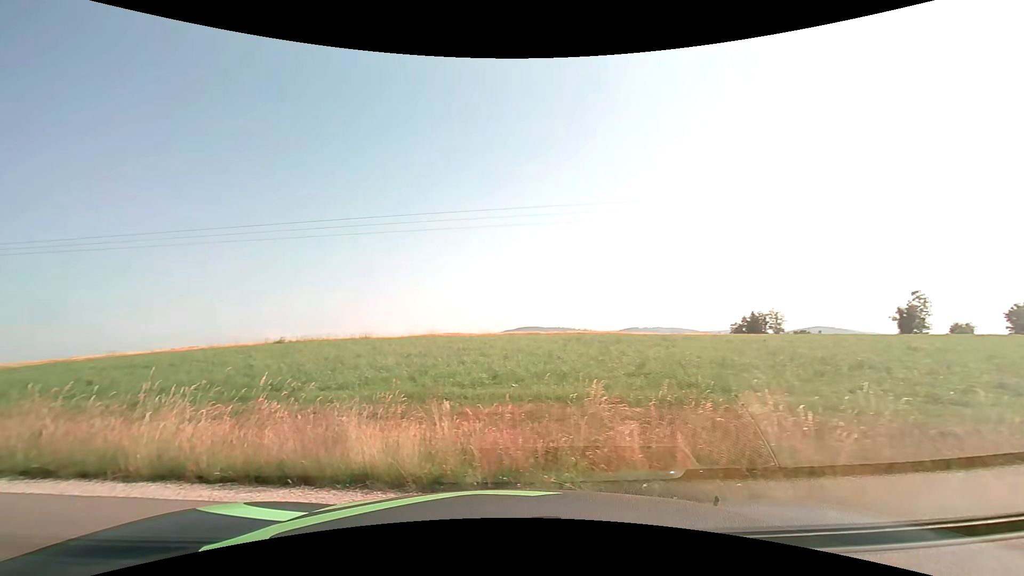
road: tertiary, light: Day
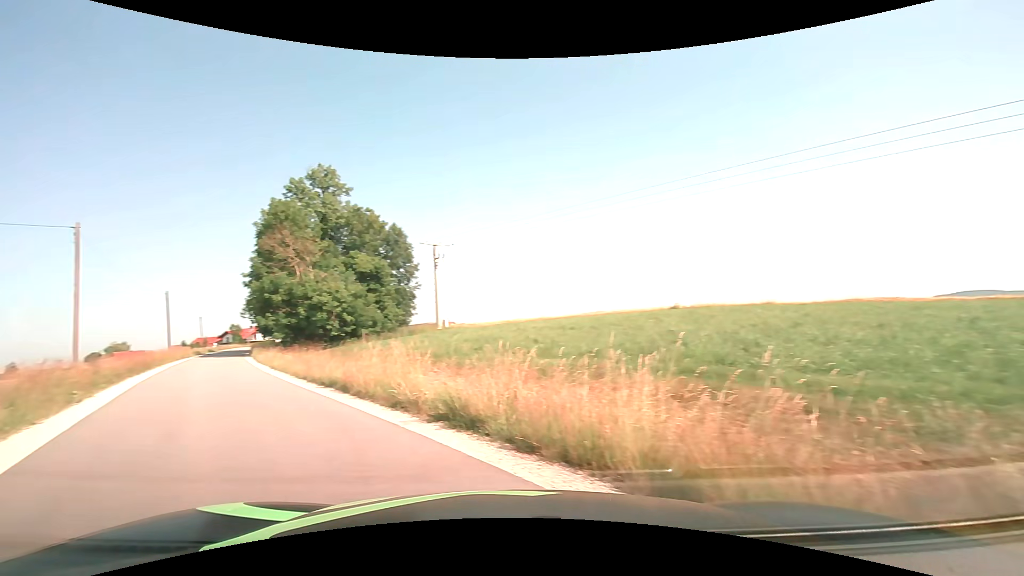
(-1.4, +3.4) m; -42°
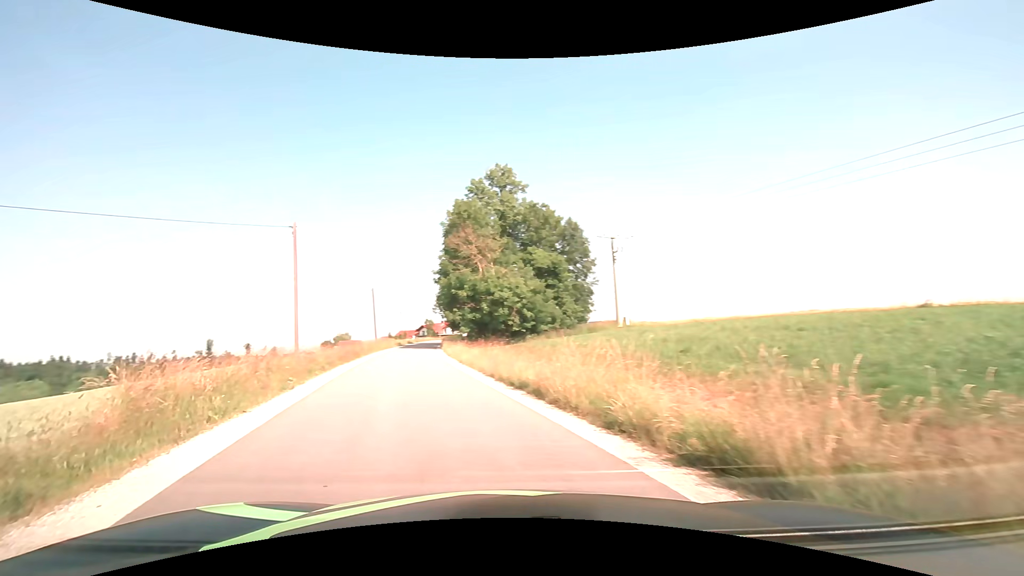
(-0.5, +2.7) m; -22°
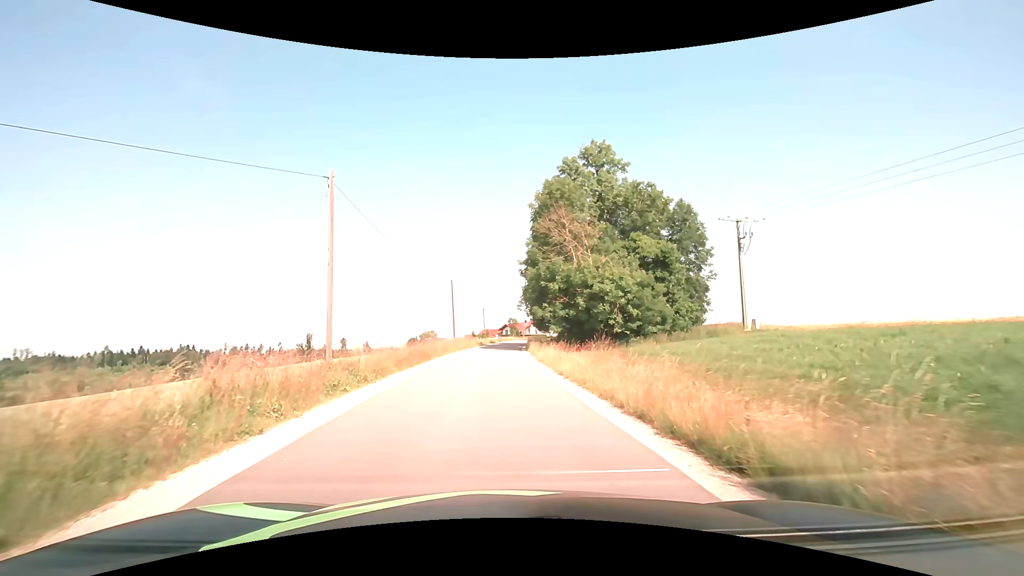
(-1.2, +7.8) m; -11°
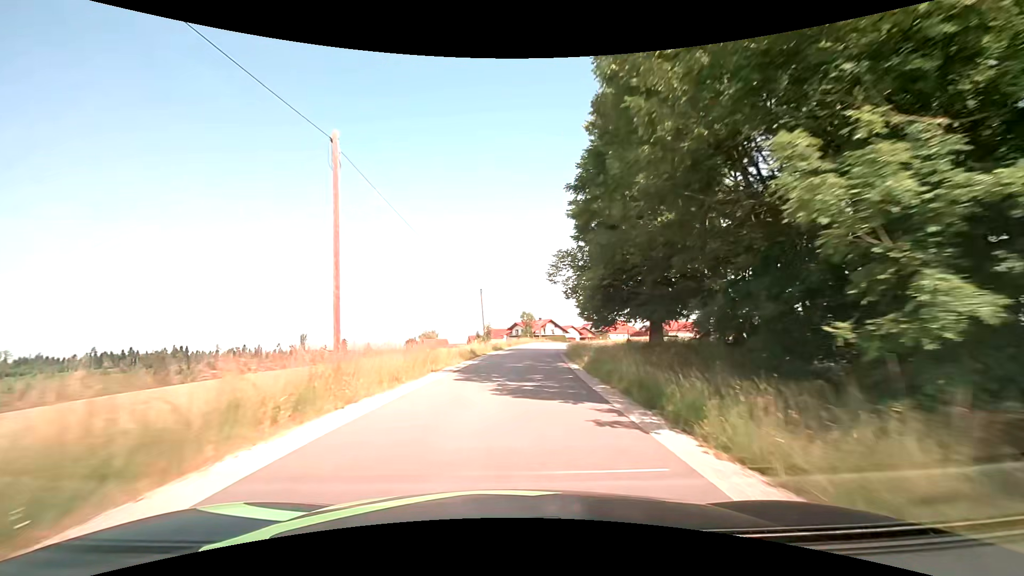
(-0.7, +35.1) m; -1°
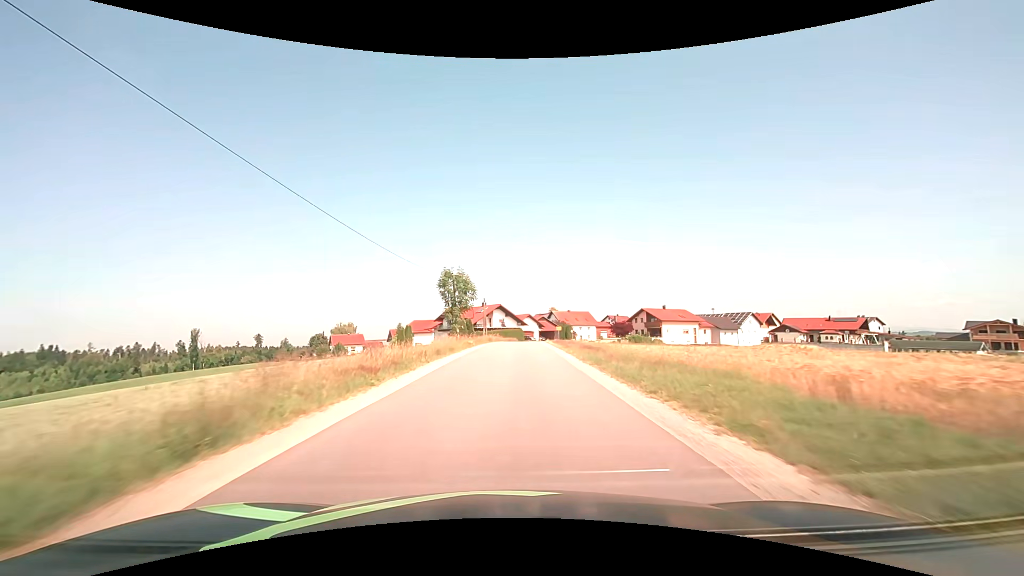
(+2.8, +51.7) m; +7°
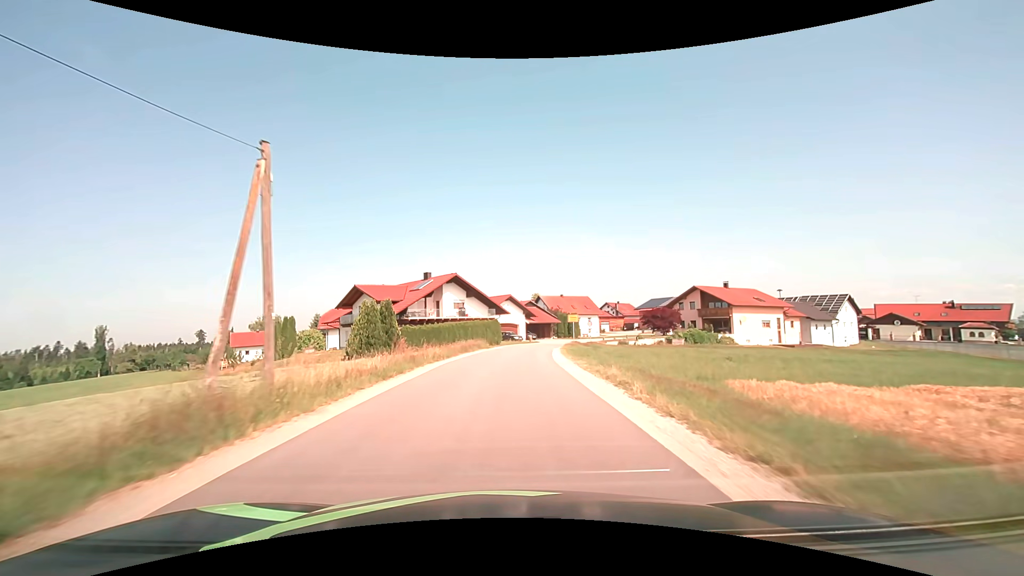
(+1.6, +49.4) m; +3°
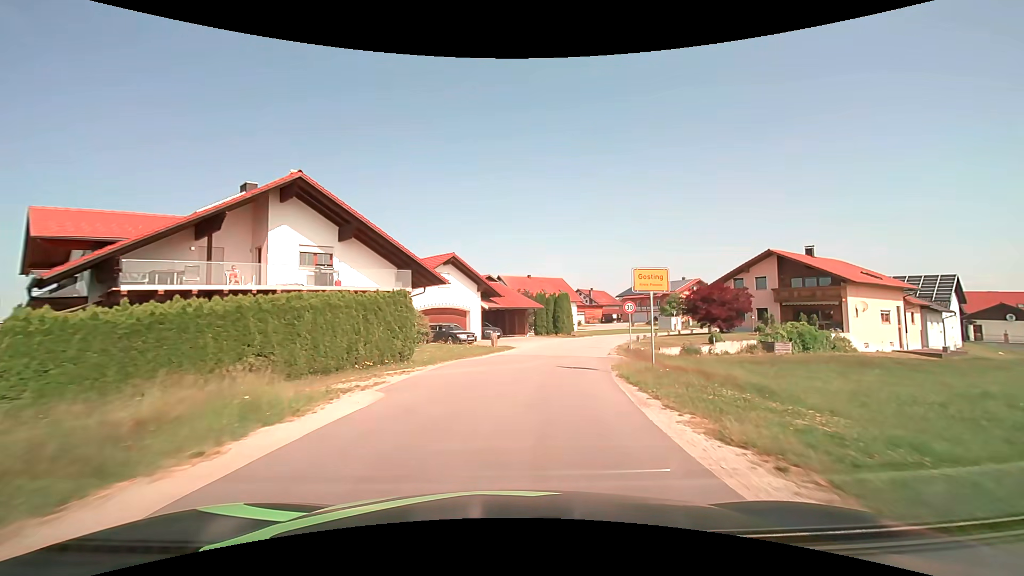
(+0.8, +33.0) m; +5°
(0, +10) (+2, +20) (+4, +30) (+7, +39) (+11, +48) (+16, +57) (+21, +65) (+28, +73) (+35, +80) (+42, +87) m
